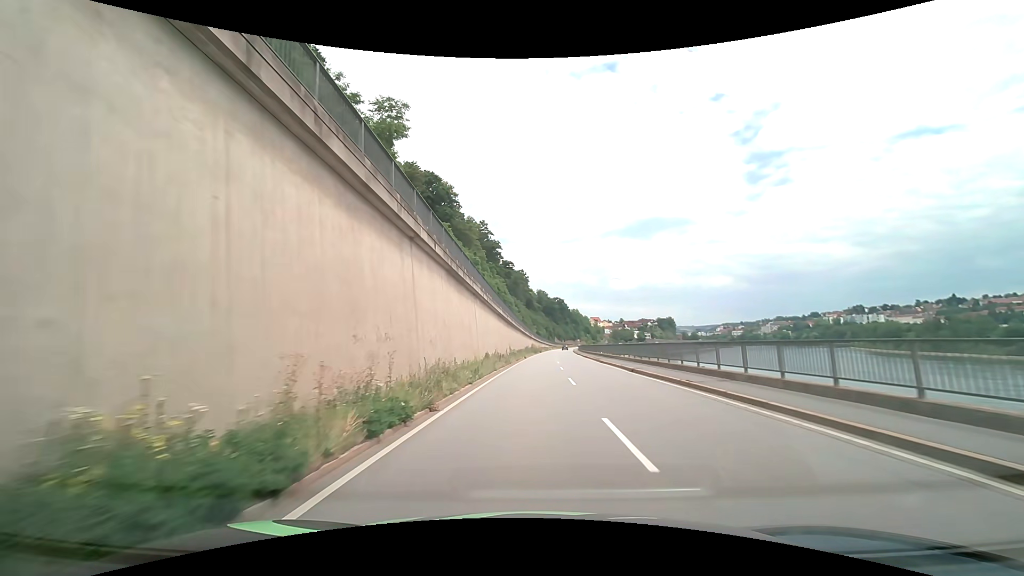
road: primary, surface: asphalt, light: Day
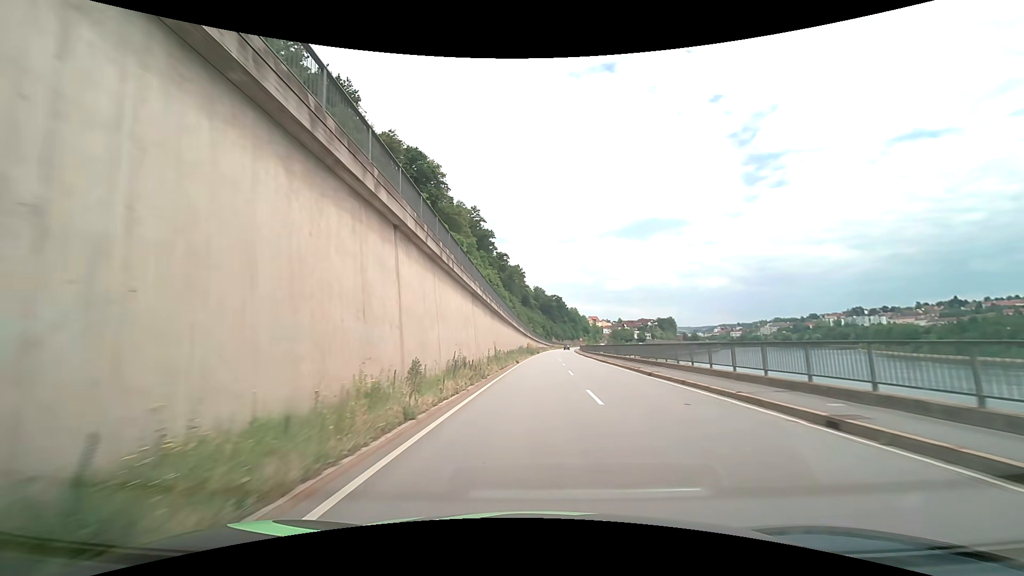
(0.0, +17.8) m; 0°
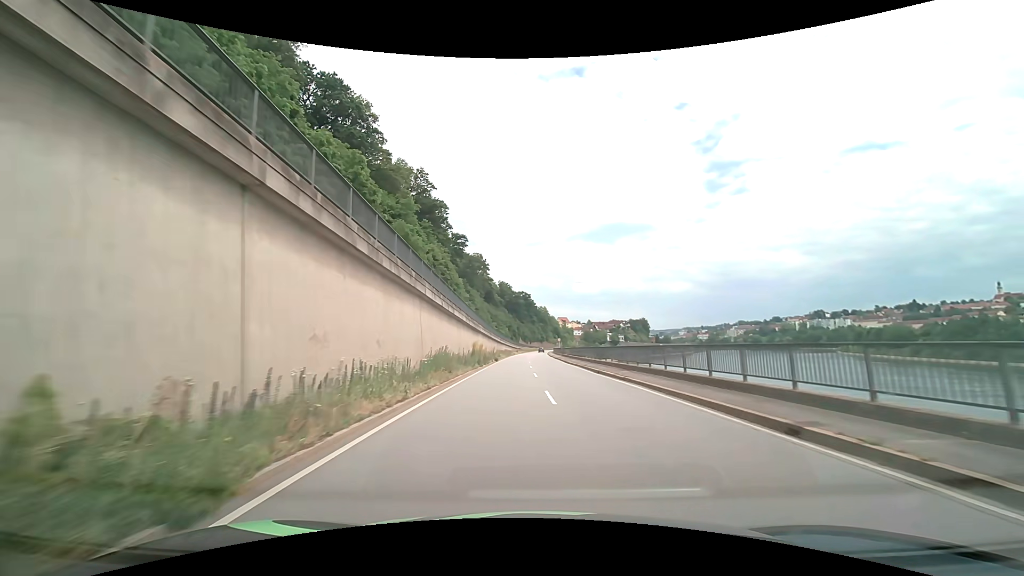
(+1.1, +35.7) m; +3°
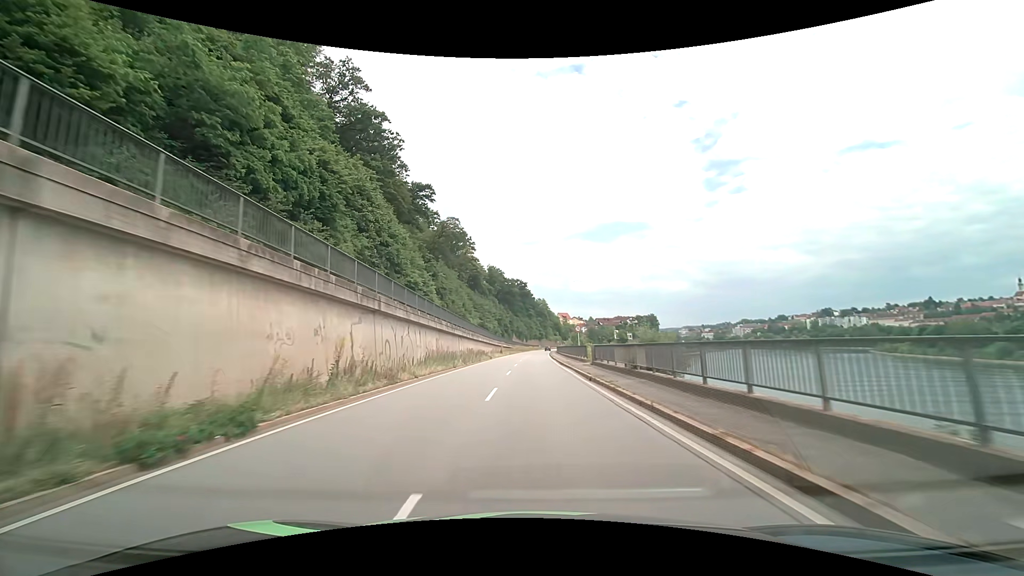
(+1.4, +47.6) m; +1°
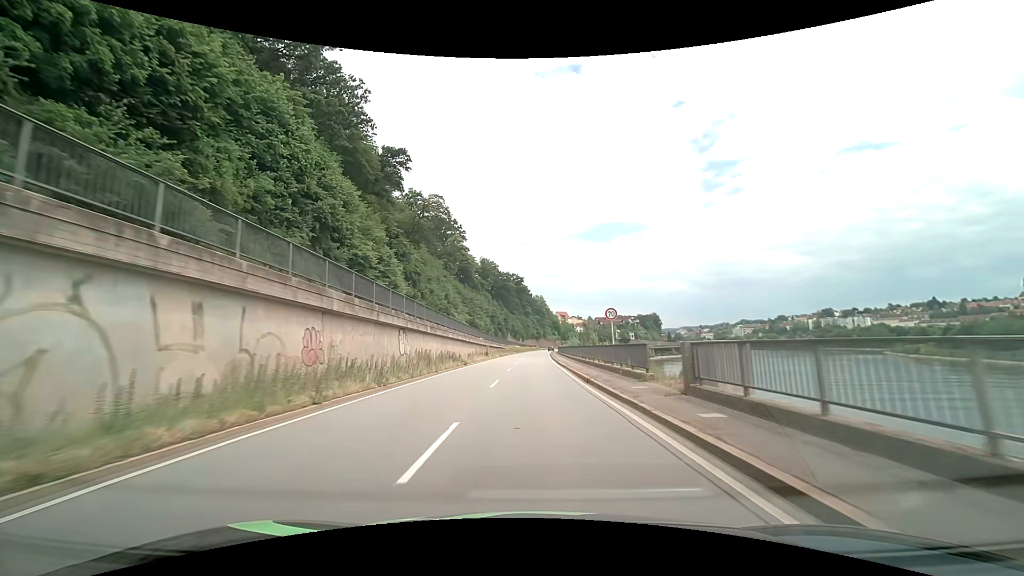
(0.0, +19.8) m; 0°
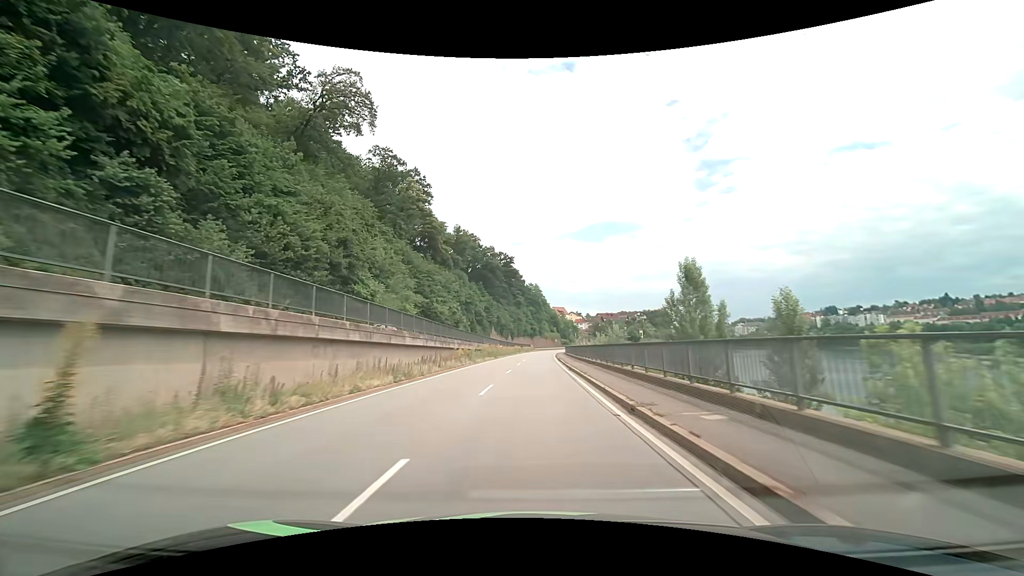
(+0.2, +51.0) m; +1°
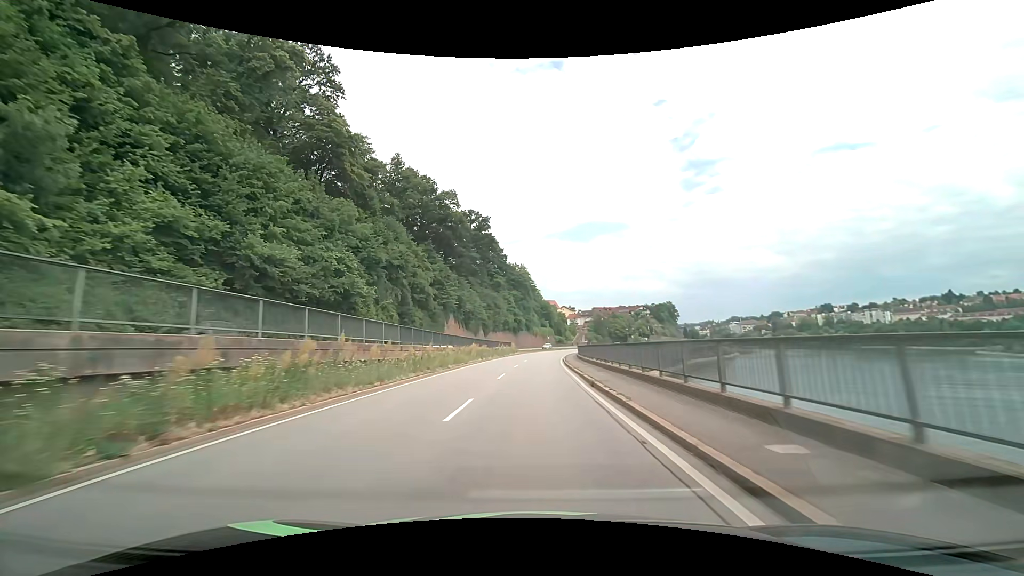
(+0.9, +53.1) m; +1°
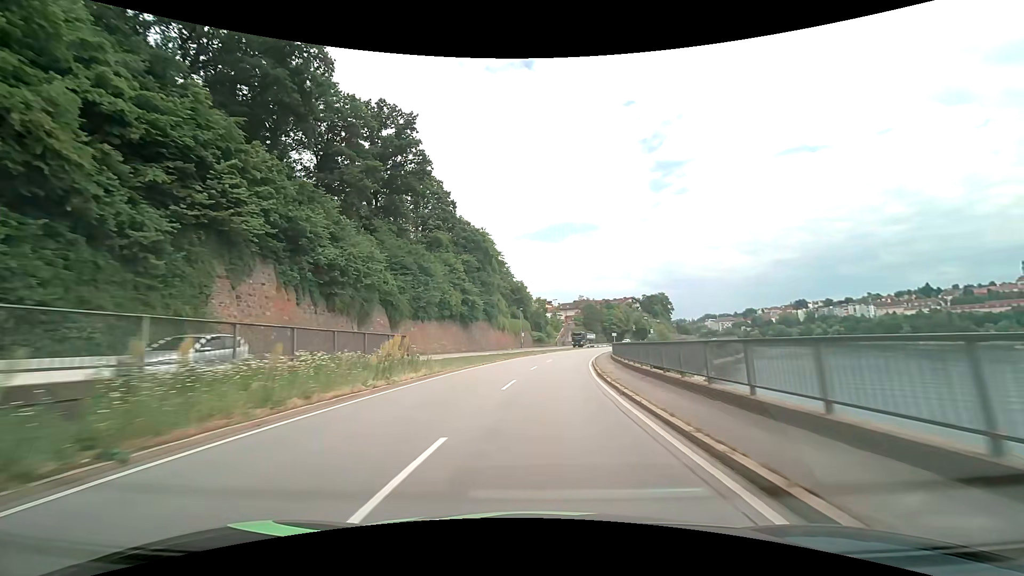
(+1.3, +53.8) m; +3°
(0, +10) (+1, +20) (+1, +30) (+3, +40) (+4, +50) (+6, +60) (+8, +69) (+10, +79) (+13, +89) (+16, +98) m
